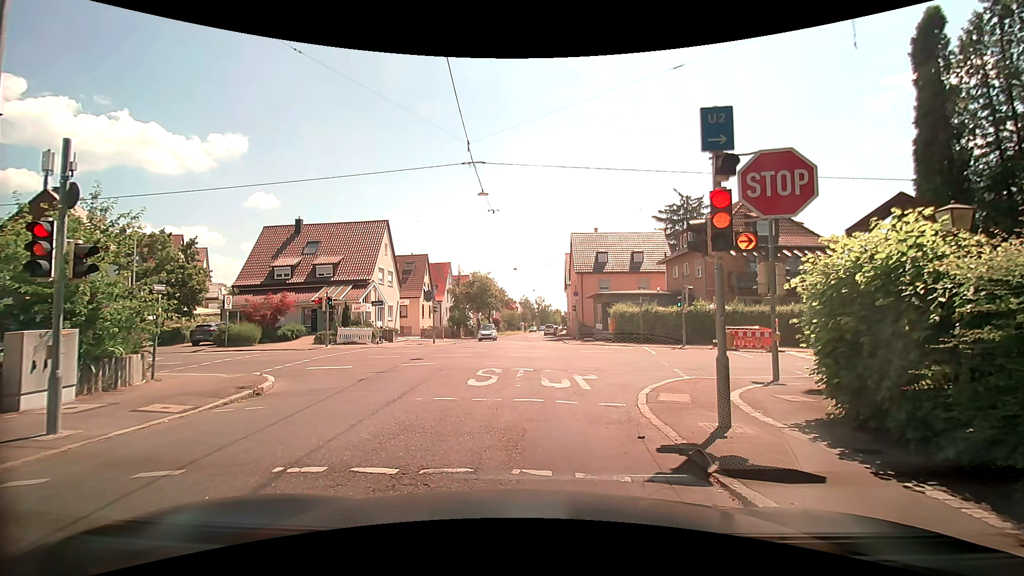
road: tertiary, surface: asphalt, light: Day
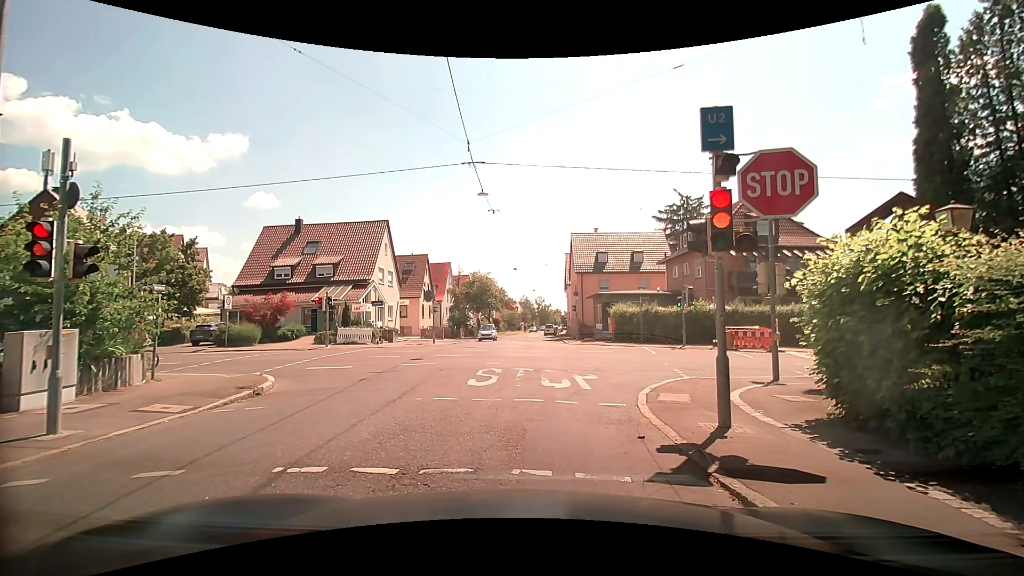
(0.0, 0.0) m; 0°
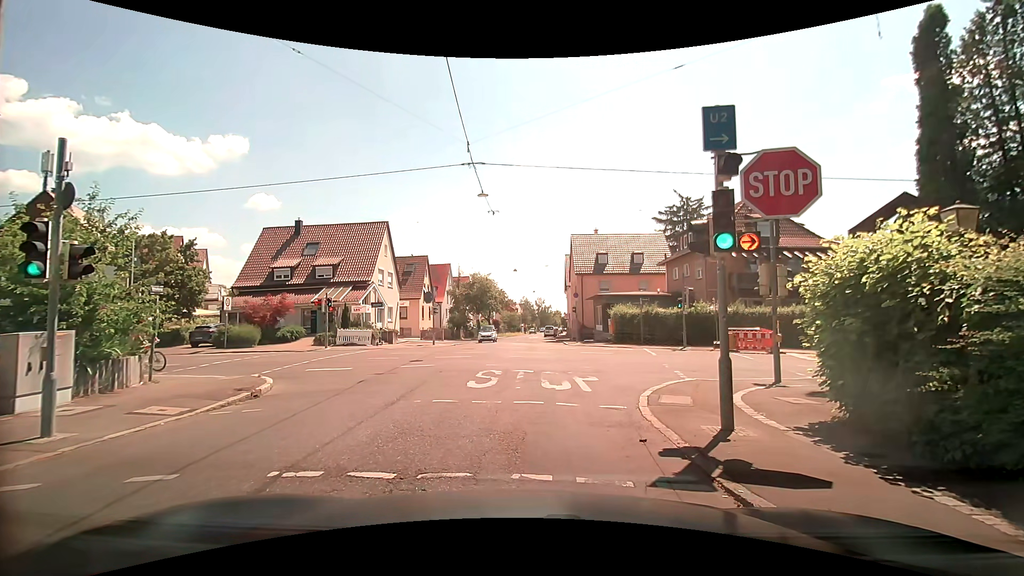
(0.0, +0.1) m; 0°
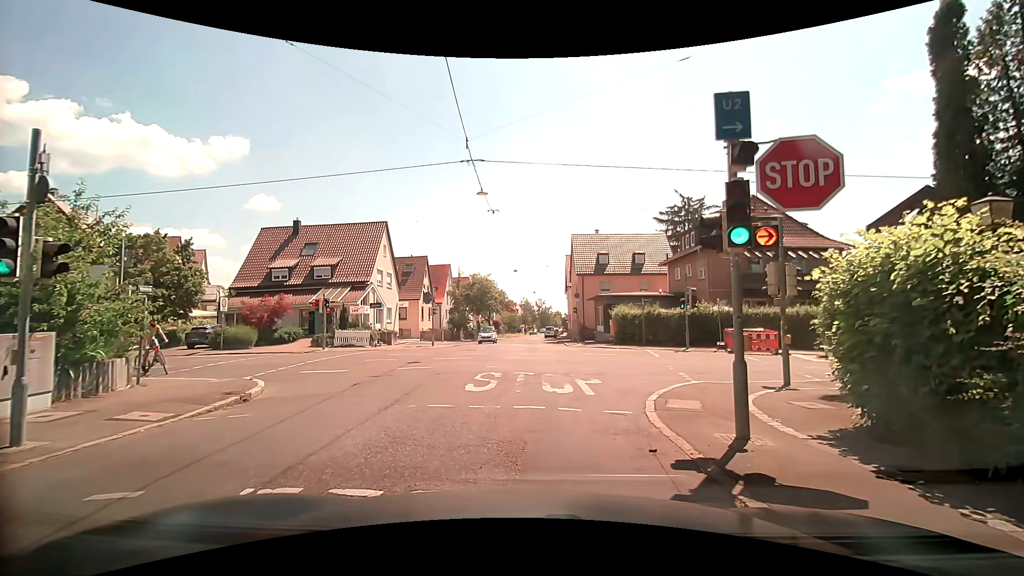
(0.0, +0.5) m; 0°
